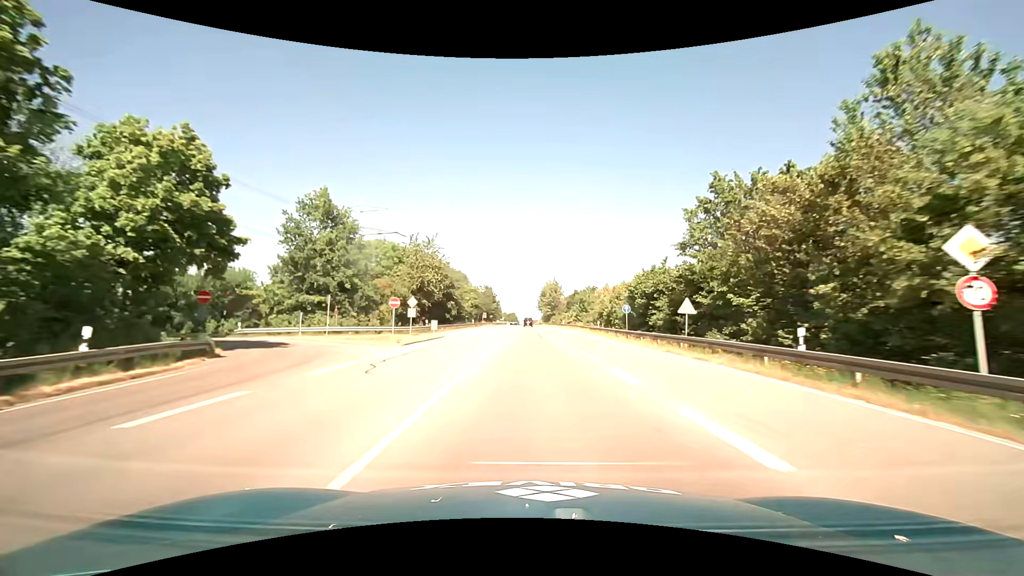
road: primary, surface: asphalt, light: Day
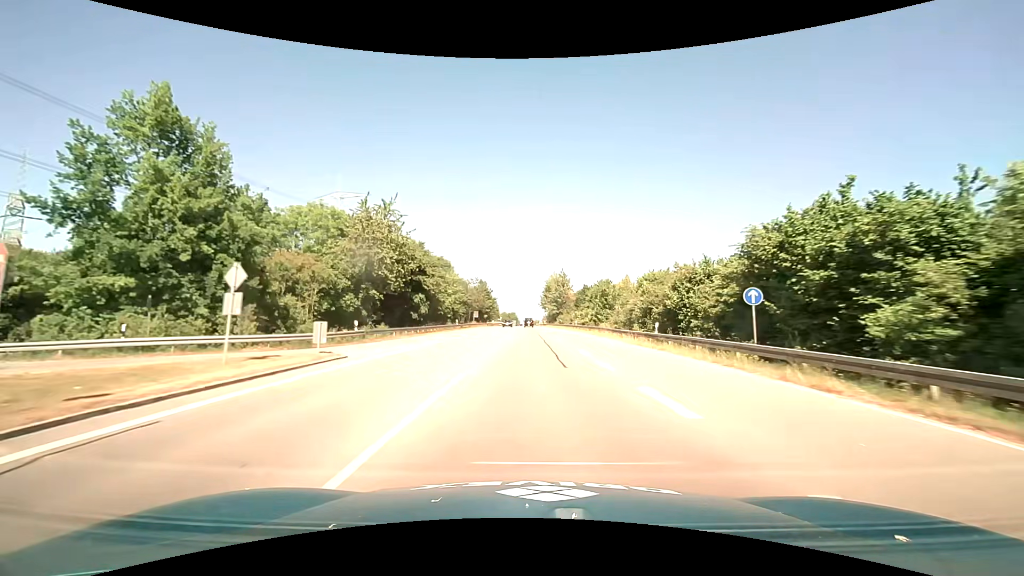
(0.0, +21.8) m; 0°
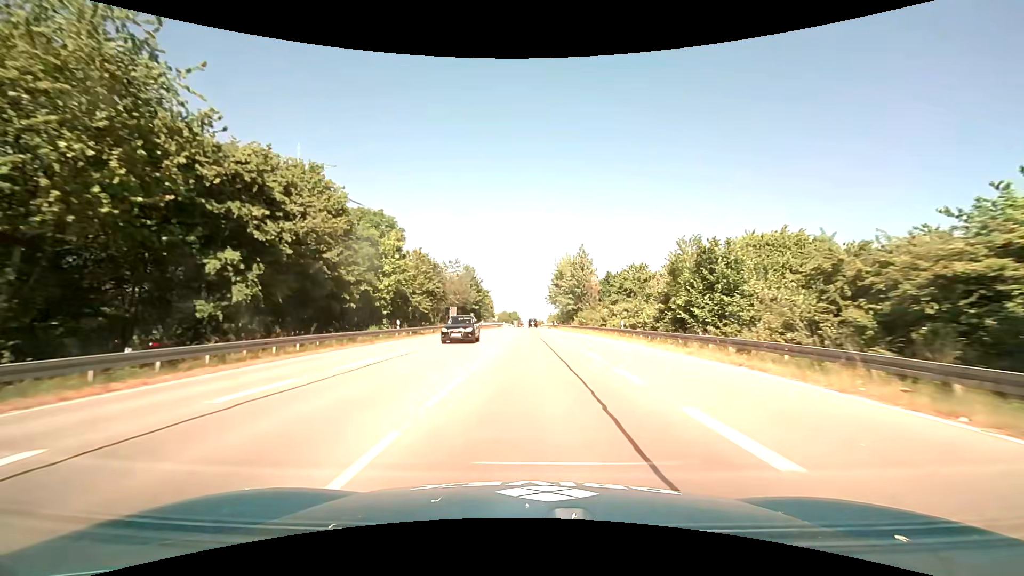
(0.0, +32.4) m; 0°
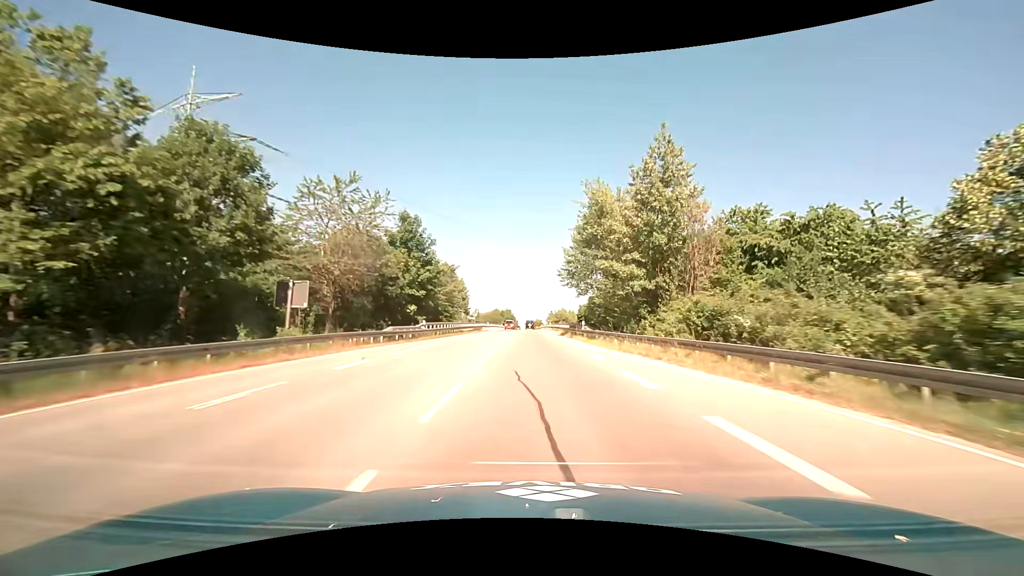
(-0.1, +42.7) m; 0°
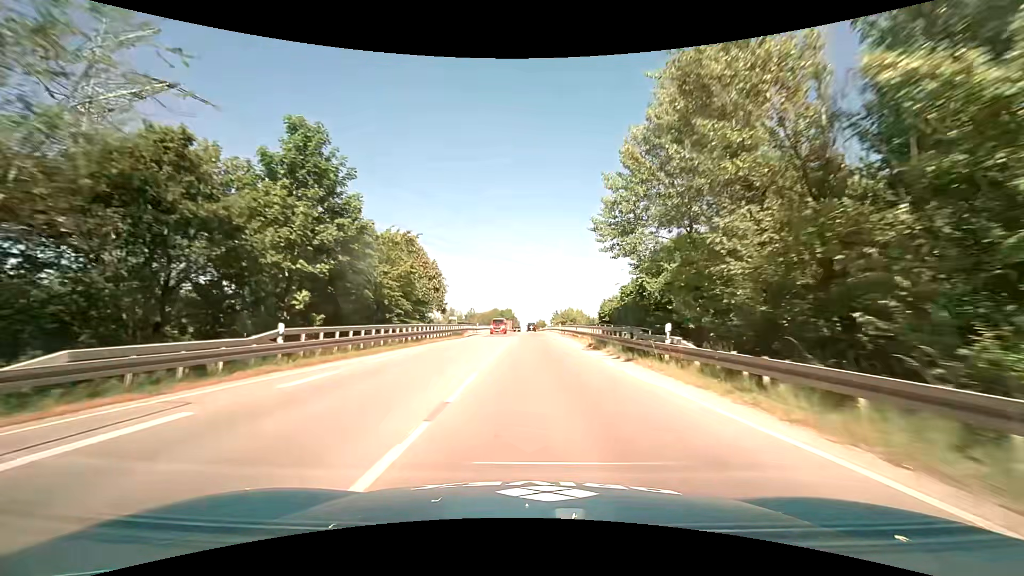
(+0.1, +21.2) m; 0°
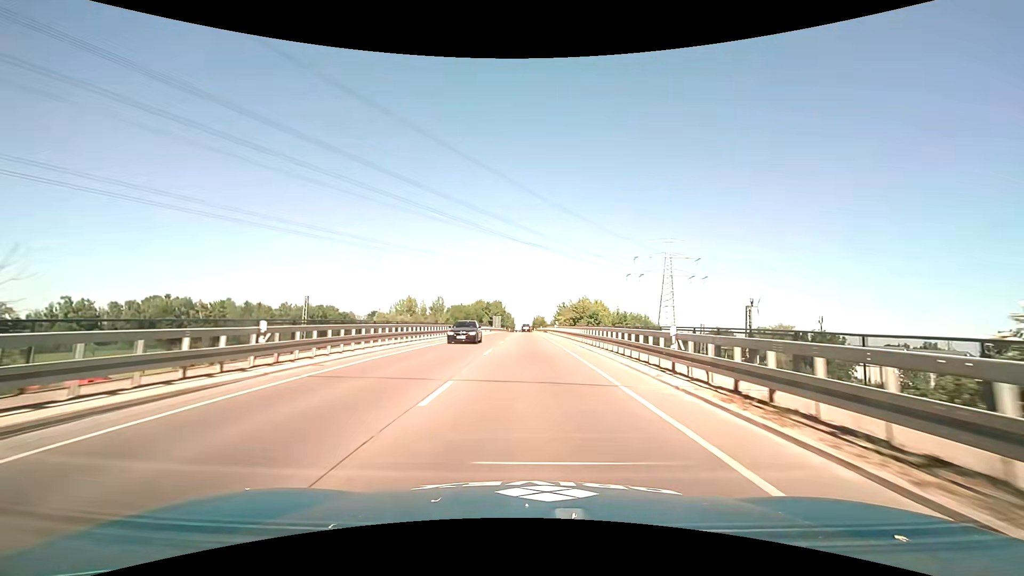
(+0.2, +52.7) m; +1°
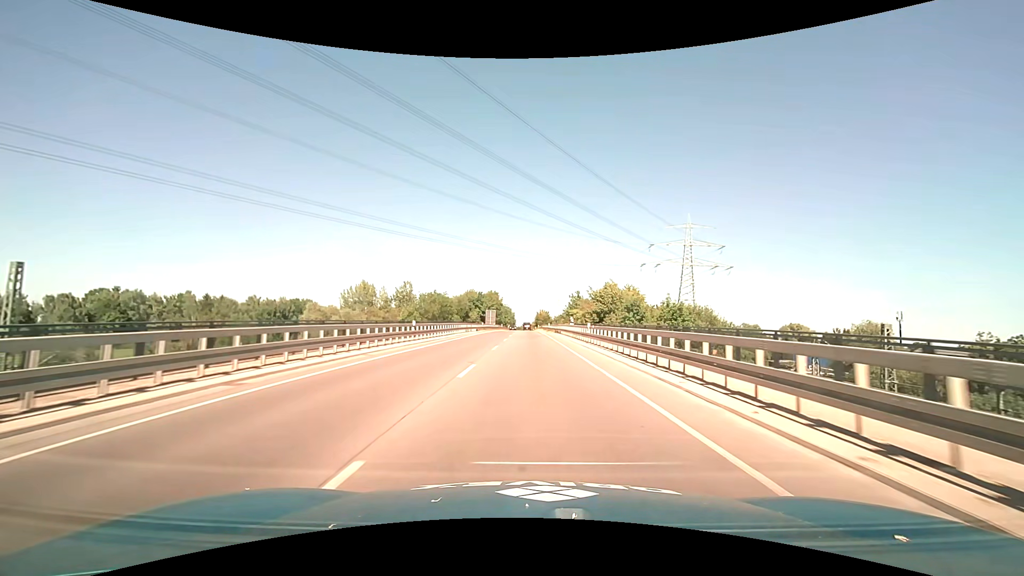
(-0.4, +31.6) m; -1°
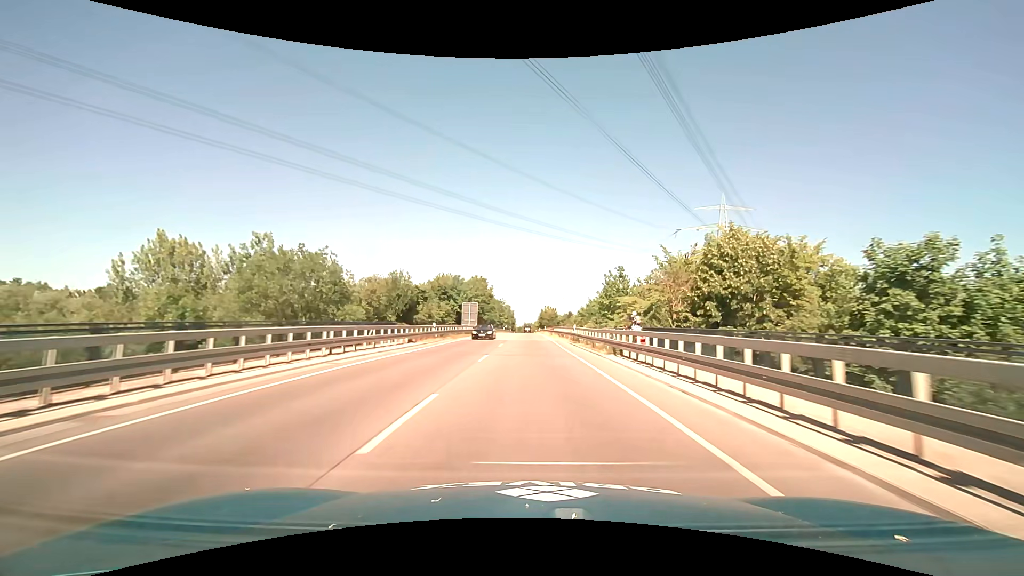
(+0.1, +42.4) m; 0°
(0, +10) (0, +20) (0, +30) (0, +40) (0, +50) (0, +60) (0, +70) (0, +80) (0, +90) (0, +100) m
